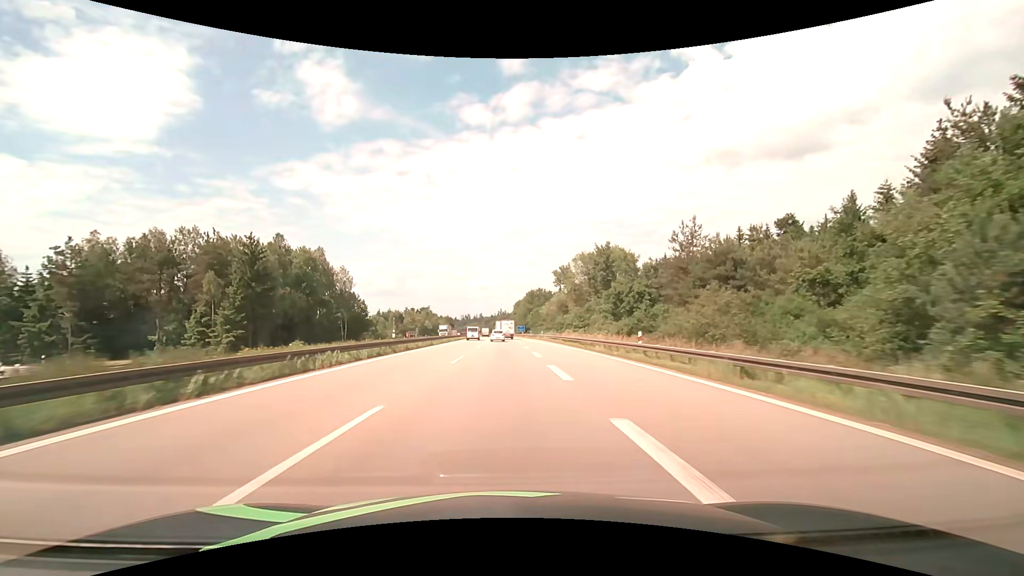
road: motorway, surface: asphalt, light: Day
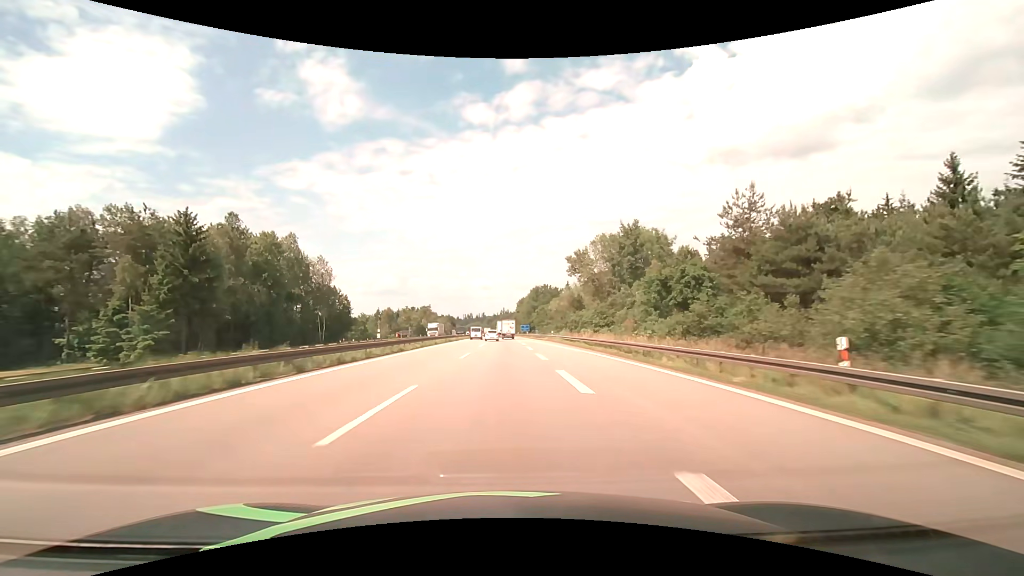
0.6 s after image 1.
(0.0, +14.7) m; 0°
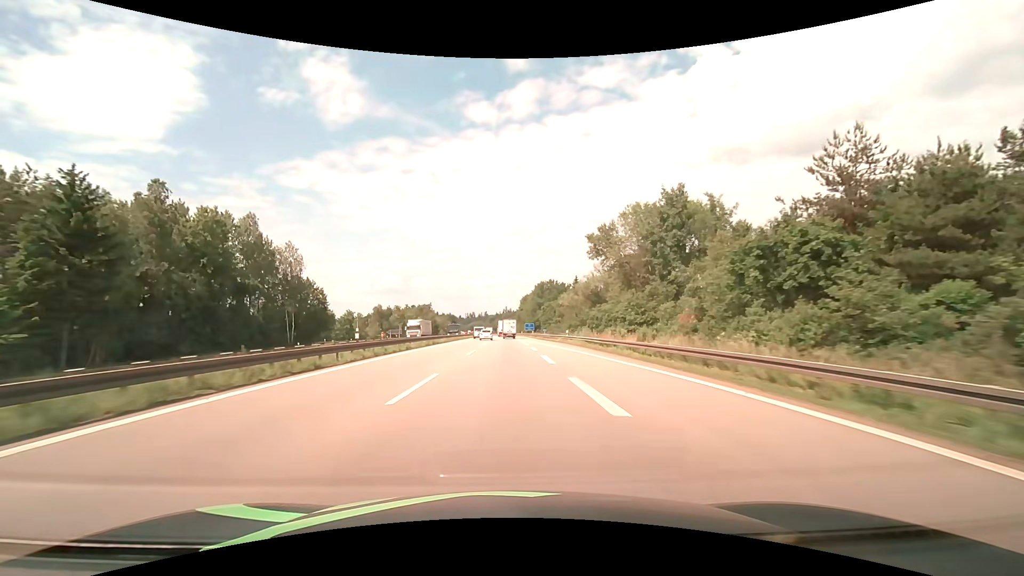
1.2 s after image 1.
(0.0, +14.9) m; 0°
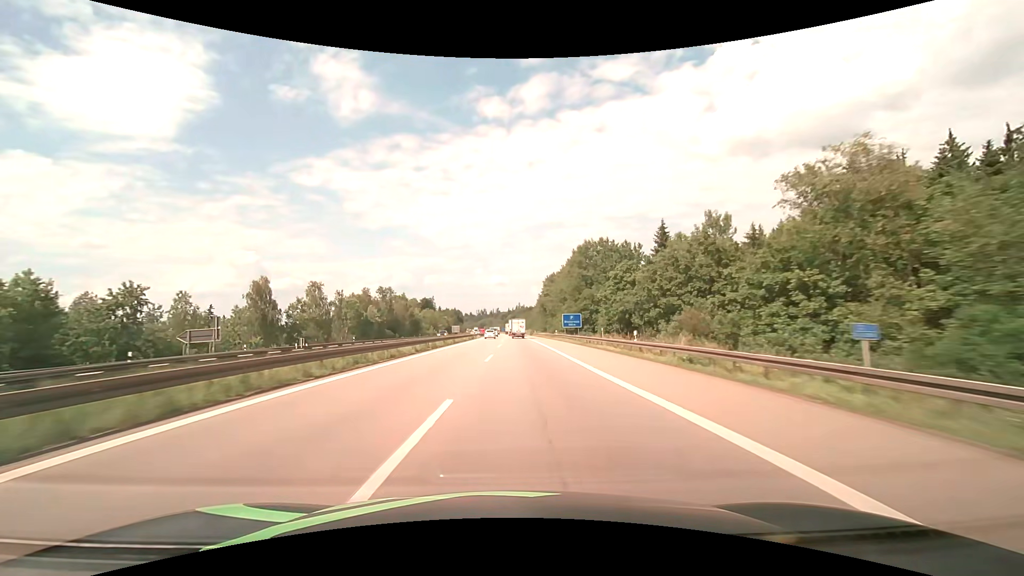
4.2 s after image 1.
(-1.0, +77.6) m; -1°
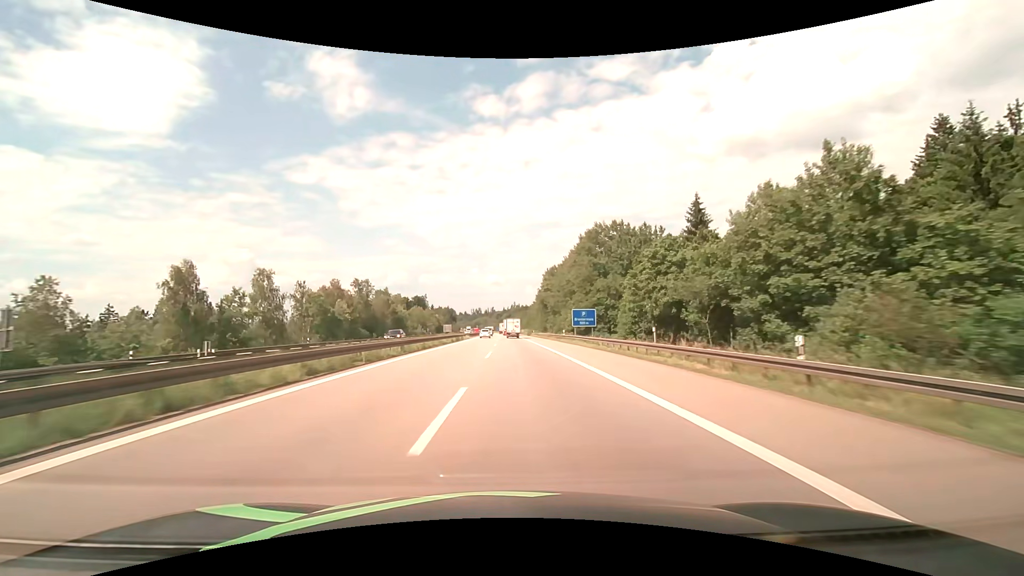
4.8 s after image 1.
(0.0, +16.1) m; 0°
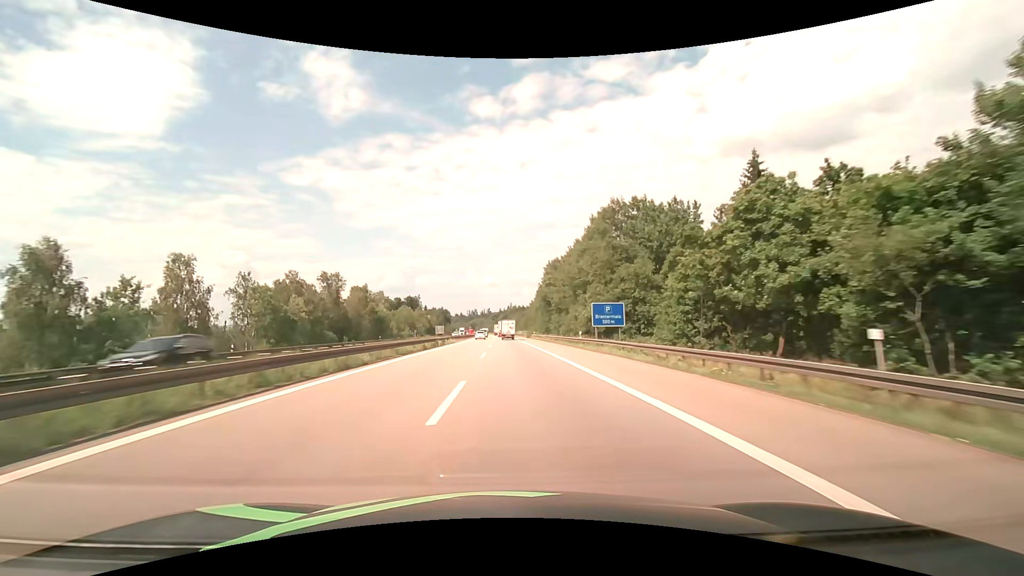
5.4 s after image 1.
(+0.1, +16.2) m; +1°
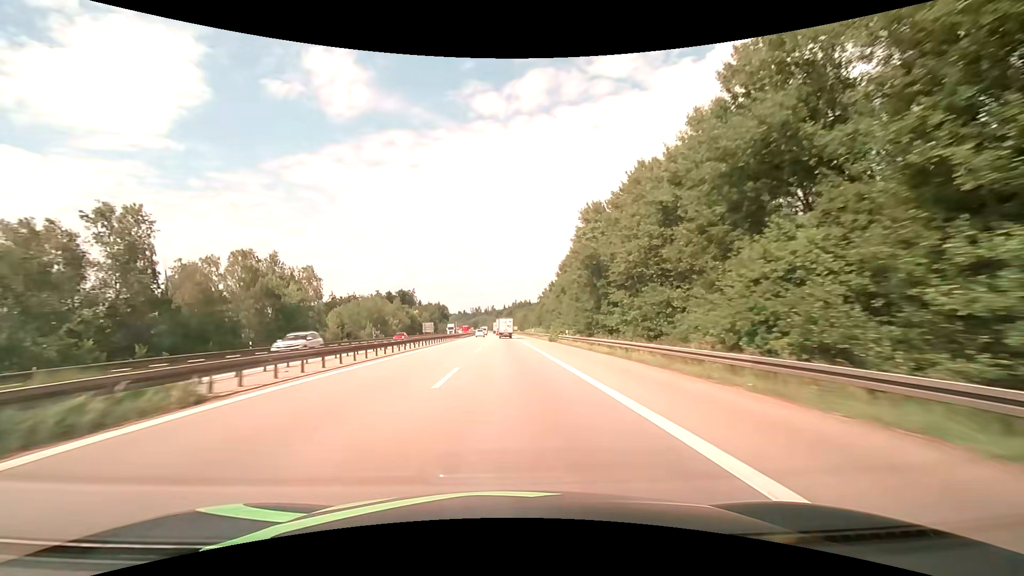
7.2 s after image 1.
(-0.1, +49.6) m; -1°
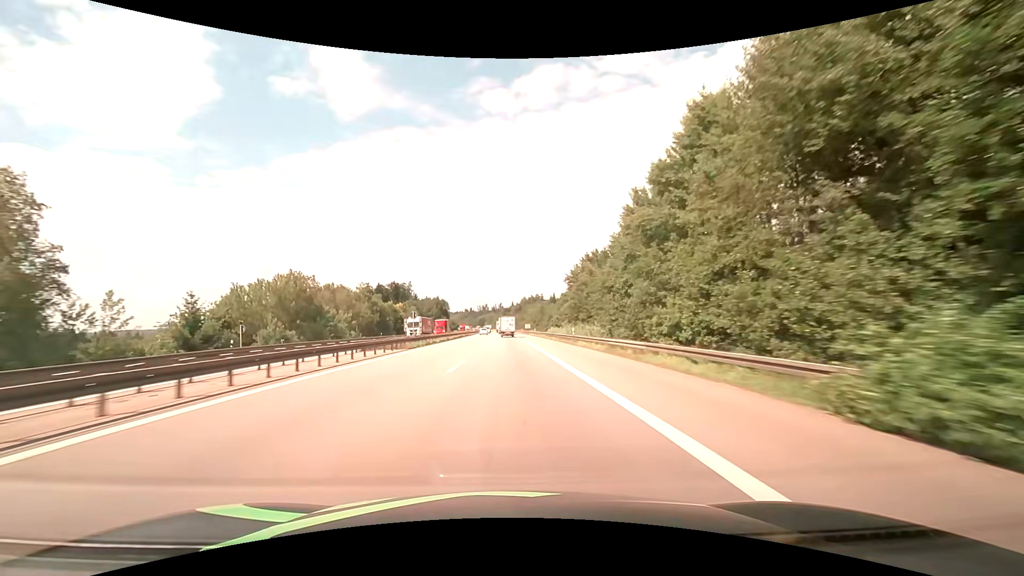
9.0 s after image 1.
(-0.5, +50.6) m; -1°
(0, +10) (0, +20) (0, +30) (0, +40) (0, +50) (-1, +60) (-1, +70) (-1, +80) (-1, +90) (-1, +100) m
